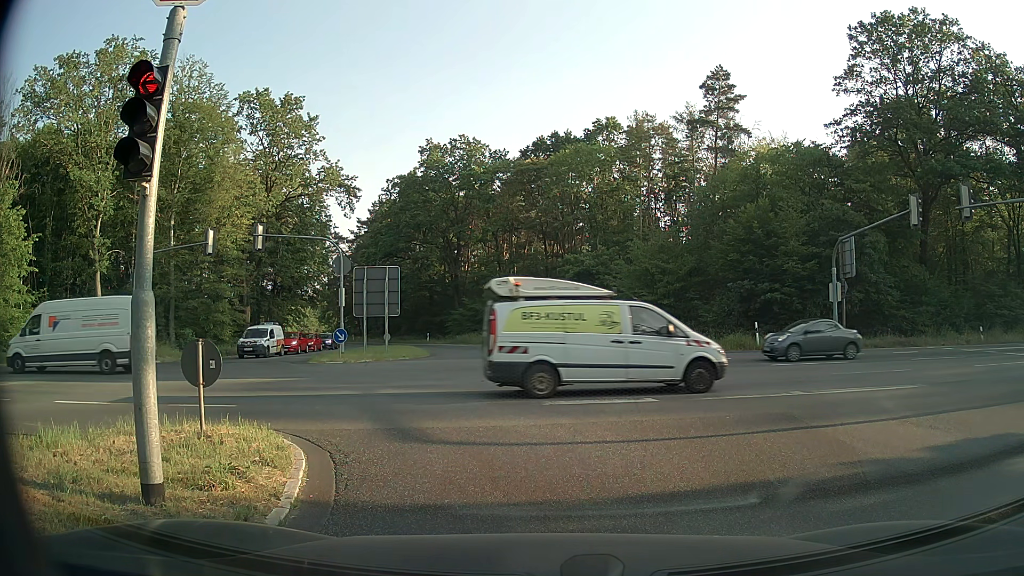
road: secondary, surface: asphalt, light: Day
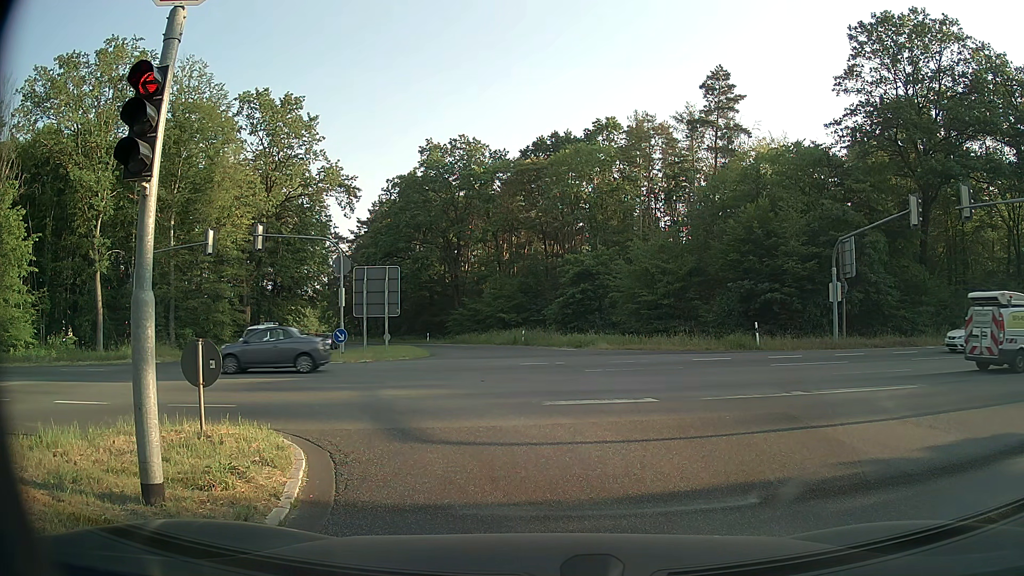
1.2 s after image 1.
(0.0, 0.0) m; 0°
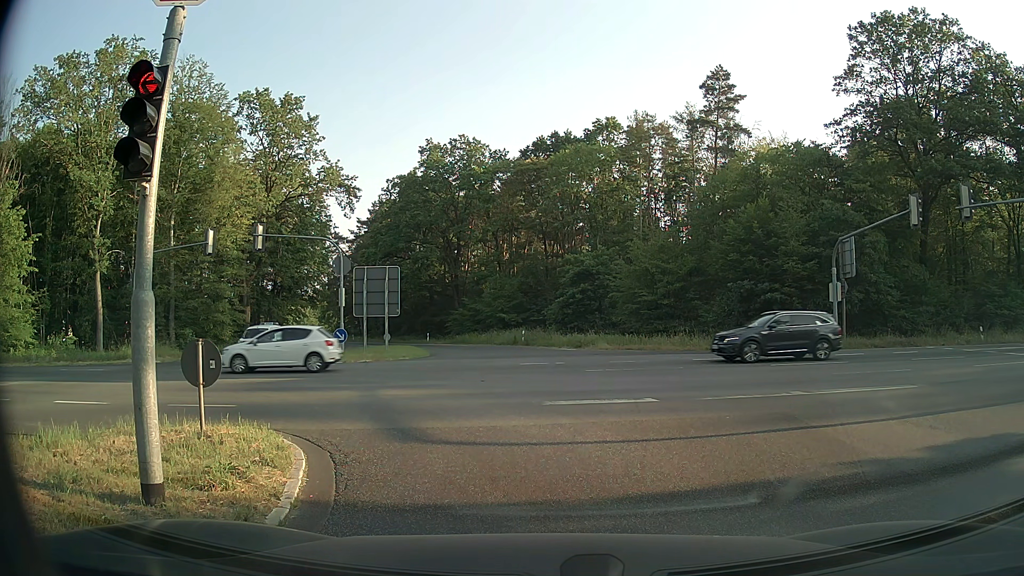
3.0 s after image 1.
(0.0, 0.0) m; 0°
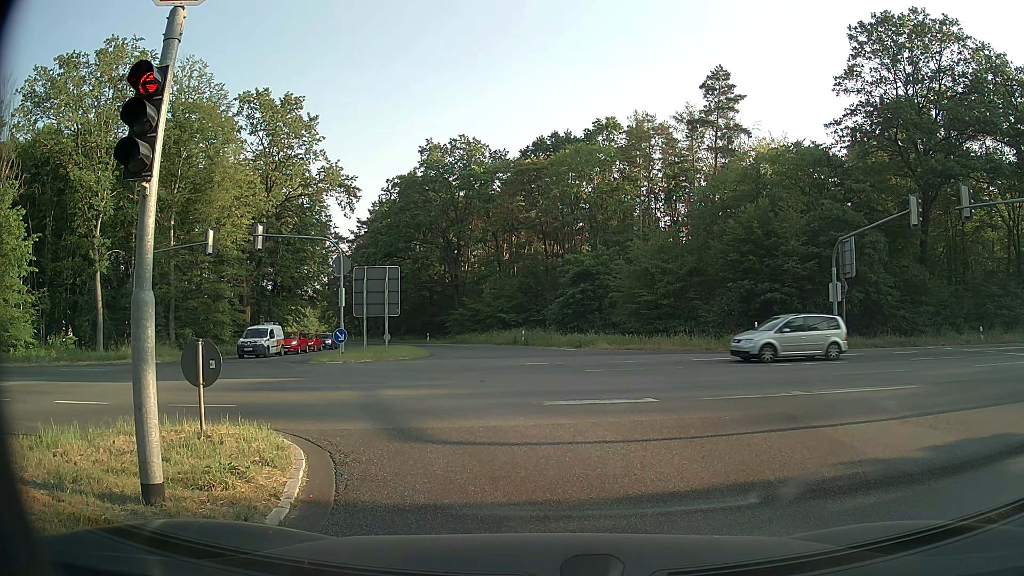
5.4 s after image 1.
(0.0, 0.0) m; 0°
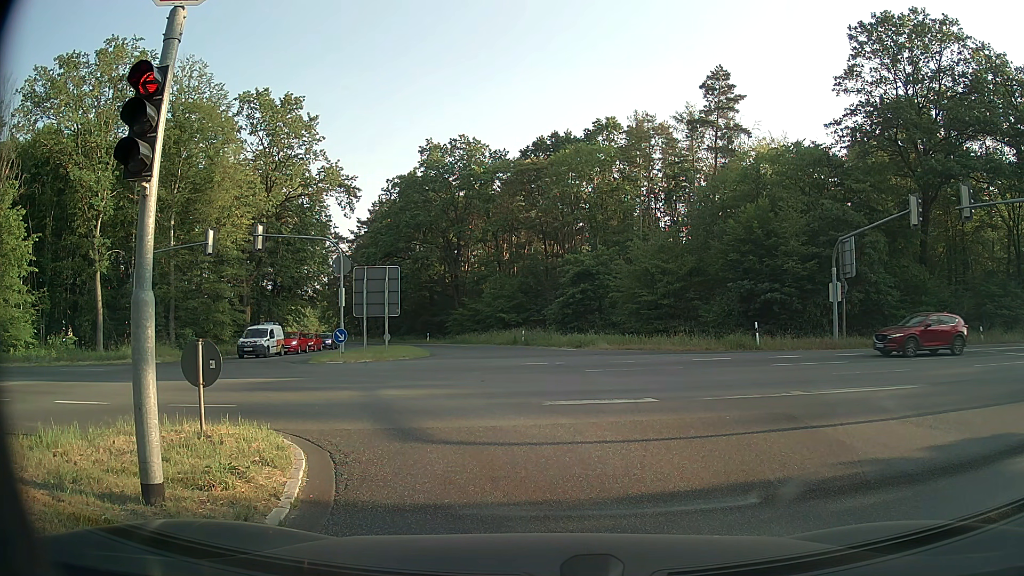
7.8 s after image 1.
(0.0, 0.0) m; 0°
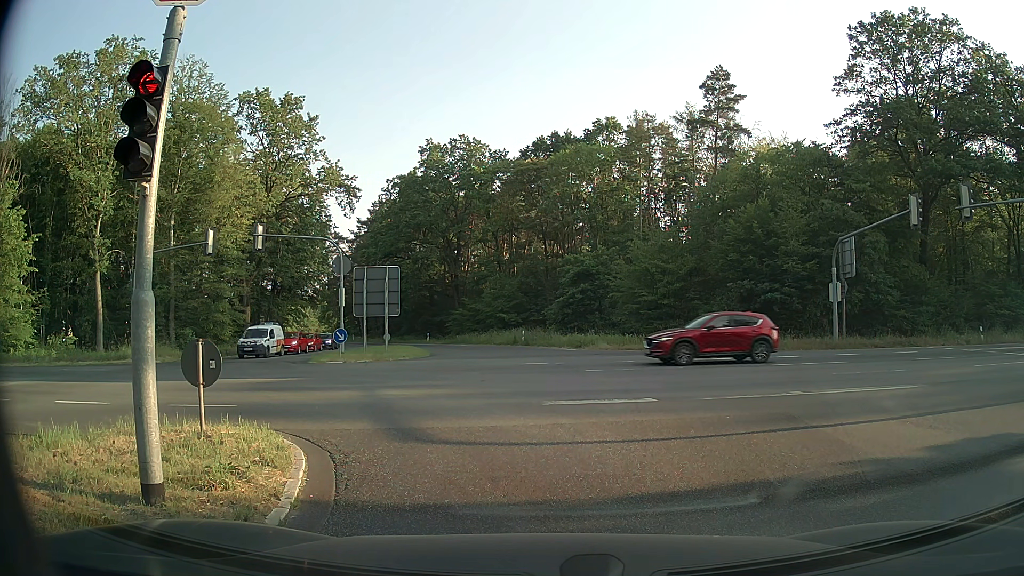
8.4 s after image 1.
(0.0, 0.0) m; 0°
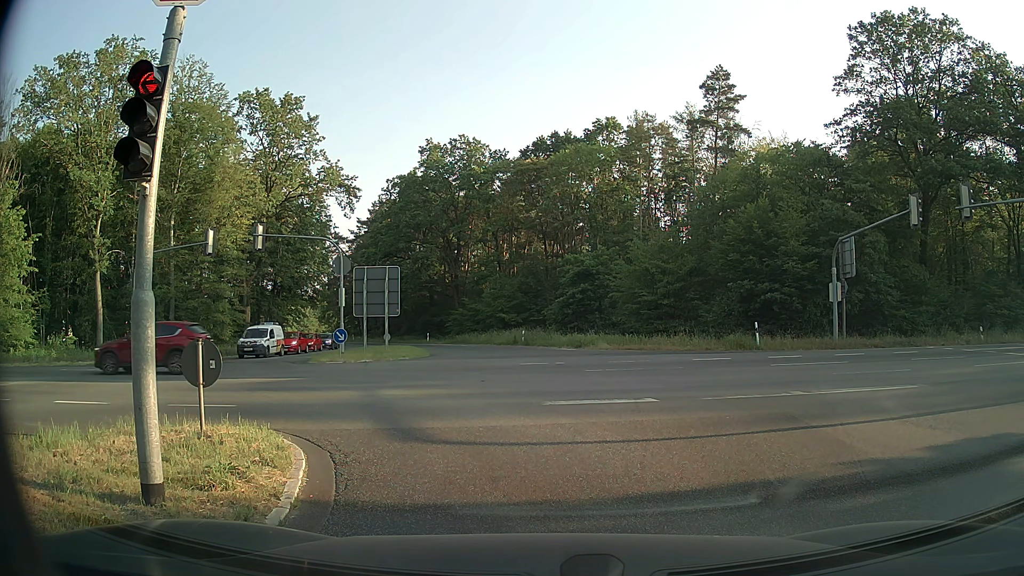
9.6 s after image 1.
(0.0, 0.0) m; 0°
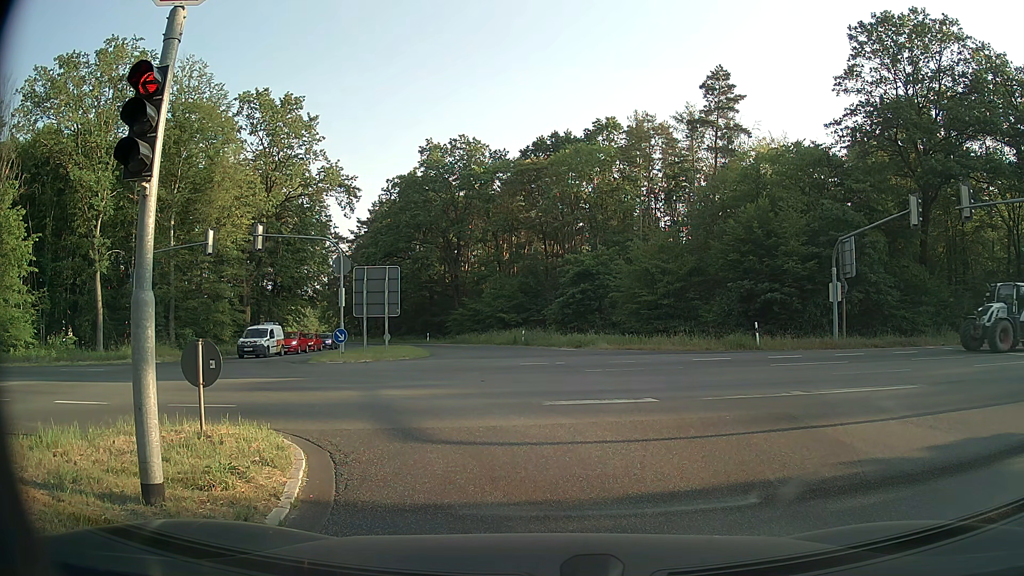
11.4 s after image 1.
(0.0, 0.0) m; 0°
